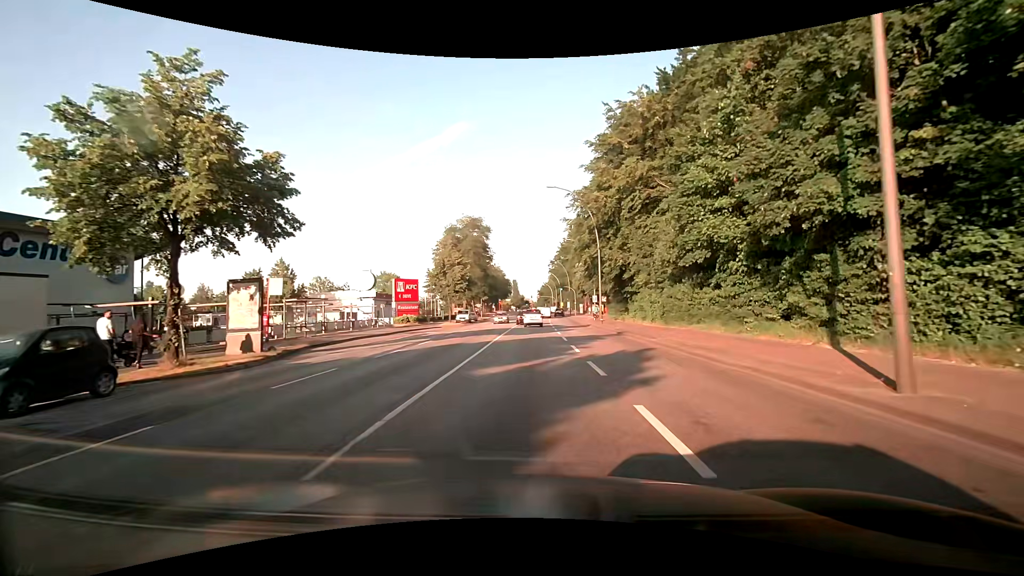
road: primary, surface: asphalt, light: Day
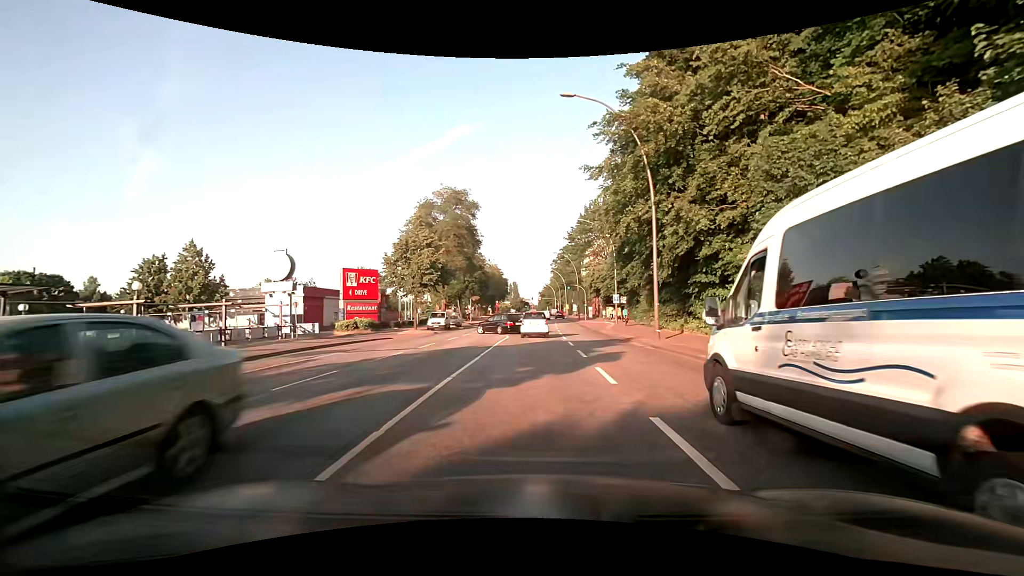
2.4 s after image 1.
(0.0, +18.6) m; 0°
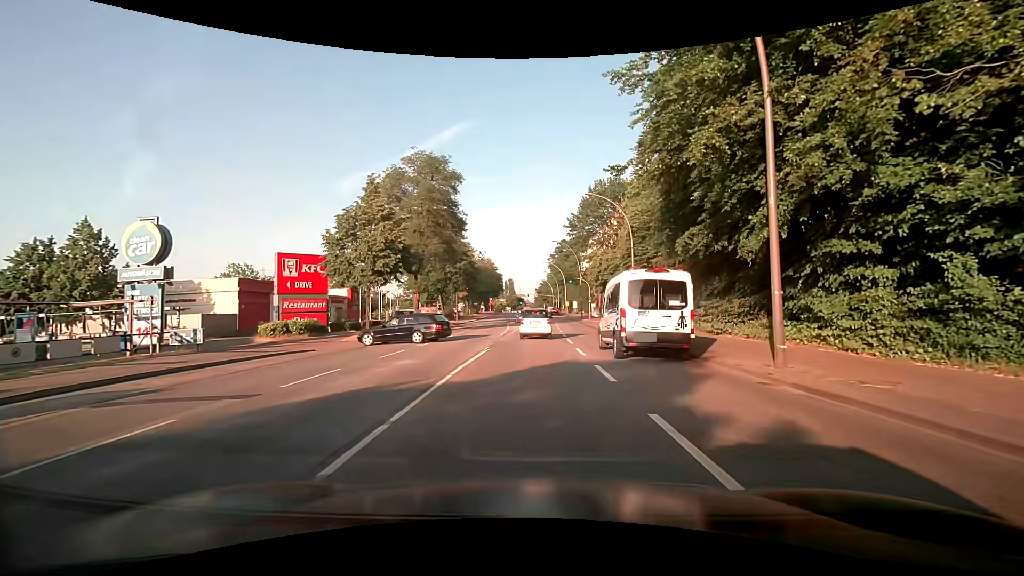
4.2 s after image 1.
(0.0, +11.8) m; 0°
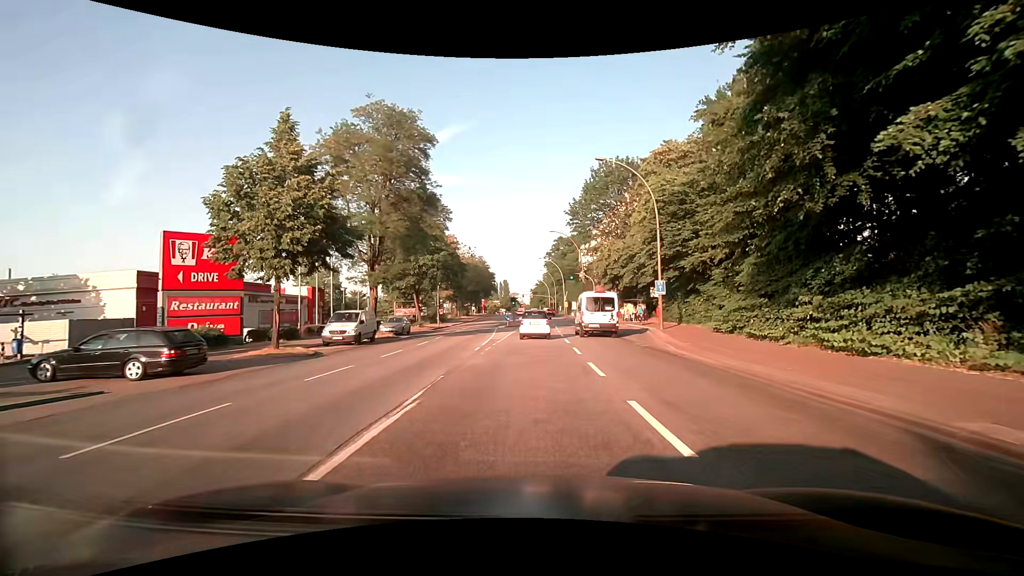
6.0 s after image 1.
(+0.1, +11.1) m; +1°
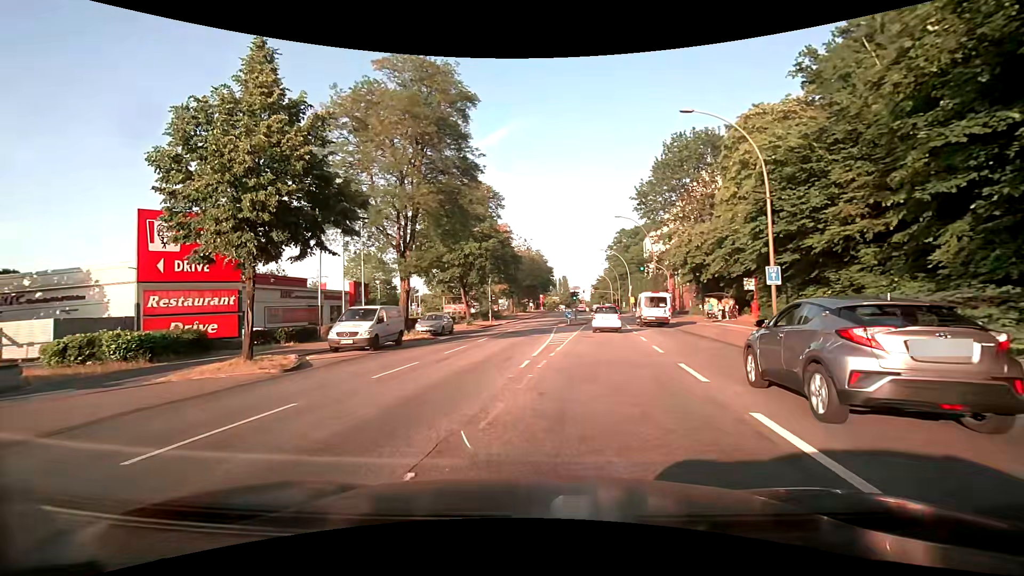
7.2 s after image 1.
(-0.3, +6.8) m; -7°
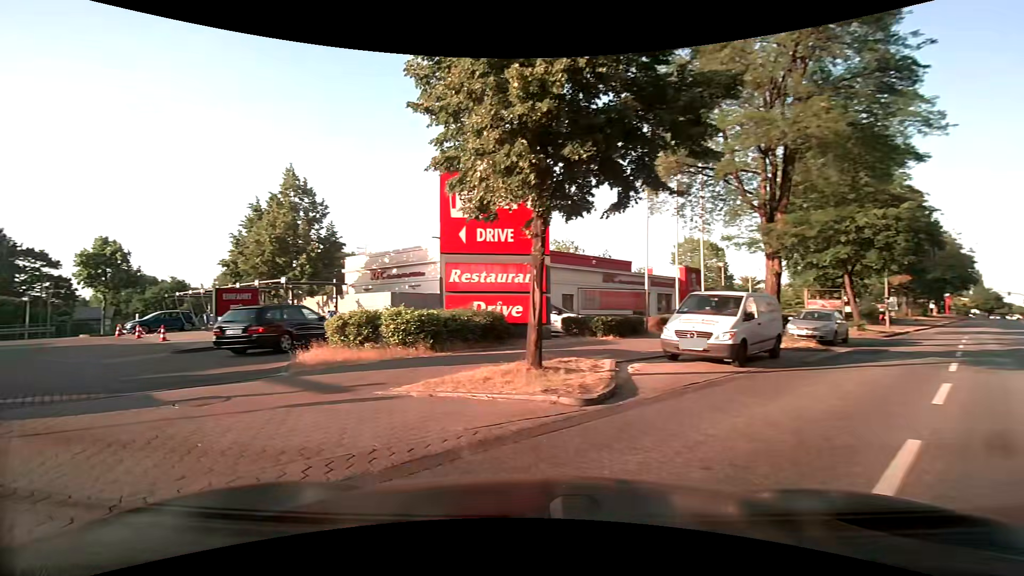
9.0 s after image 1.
(-2.0, +7.7) m; -35°
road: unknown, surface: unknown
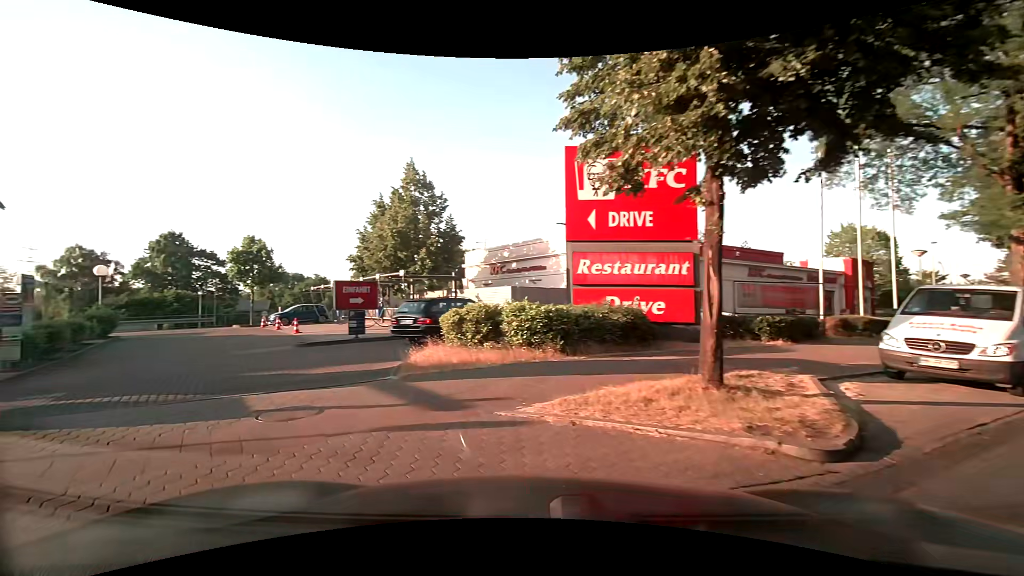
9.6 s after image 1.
(-0.3, +2.2) m; -13°
